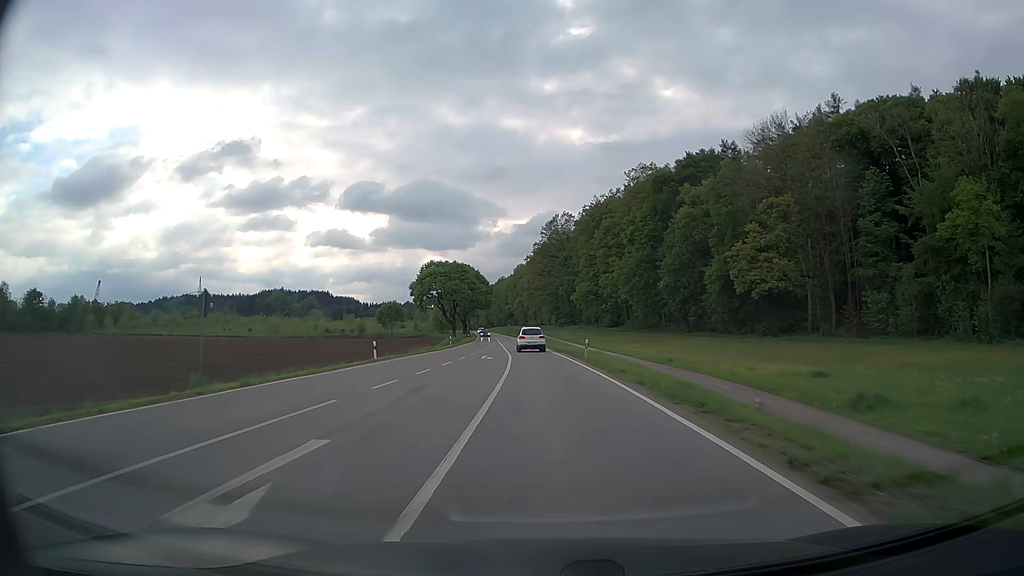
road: secondary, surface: asphalt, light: Day
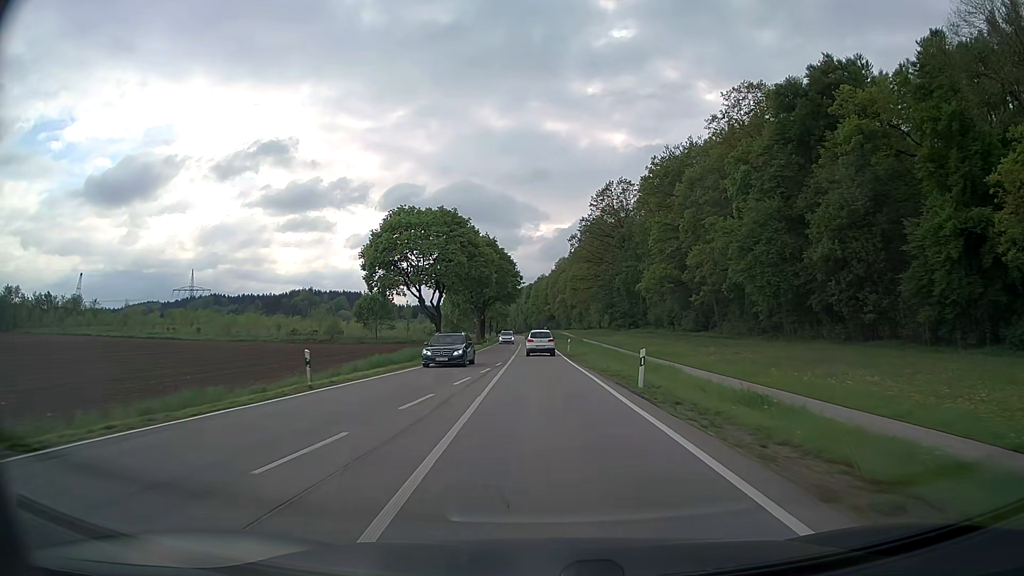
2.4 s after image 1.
(-1.2, +46.0) m; -4°
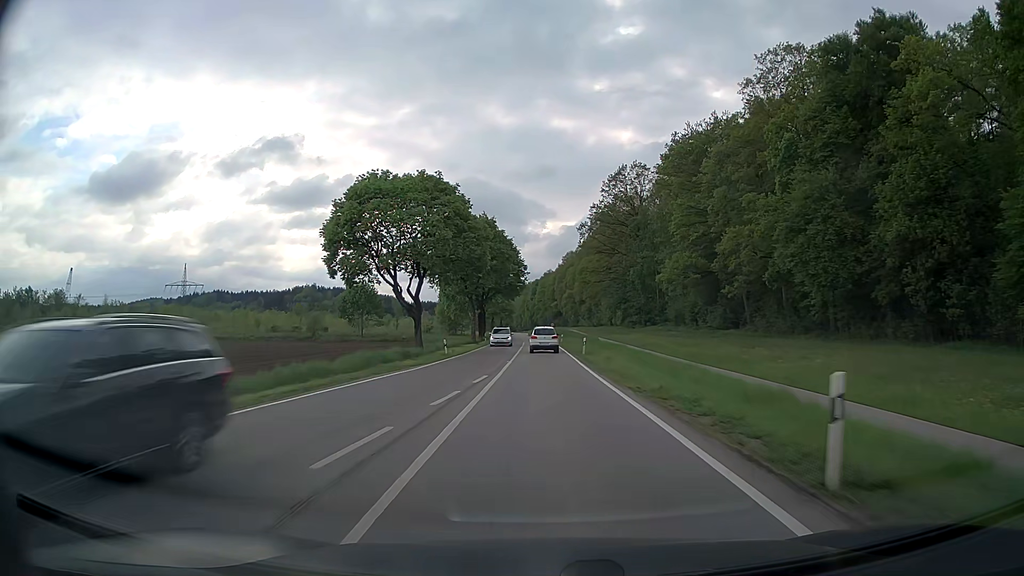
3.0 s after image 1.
(0.0, +11.7) m; 0°
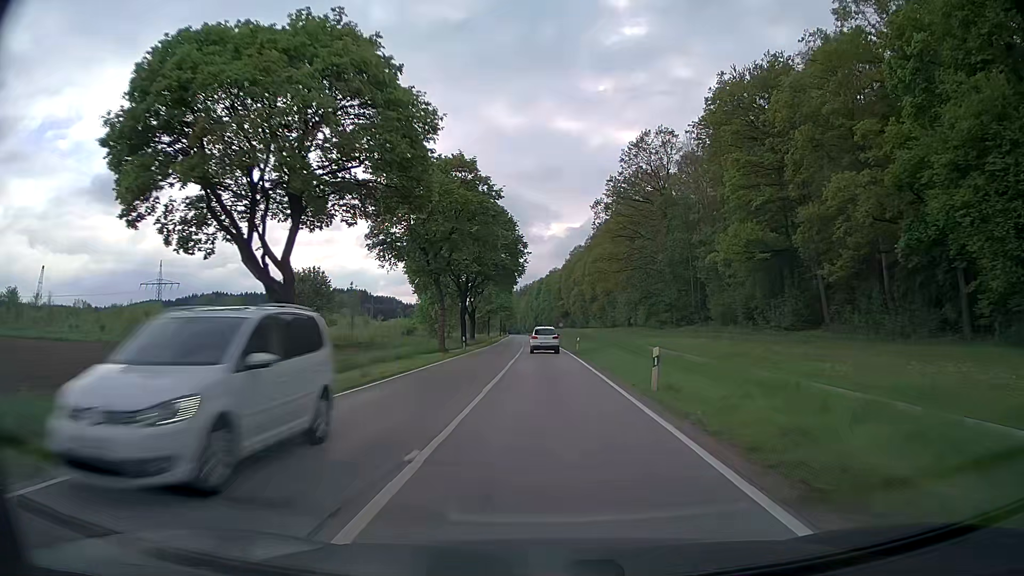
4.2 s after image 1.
(-0.1, +23.3) m; 0°
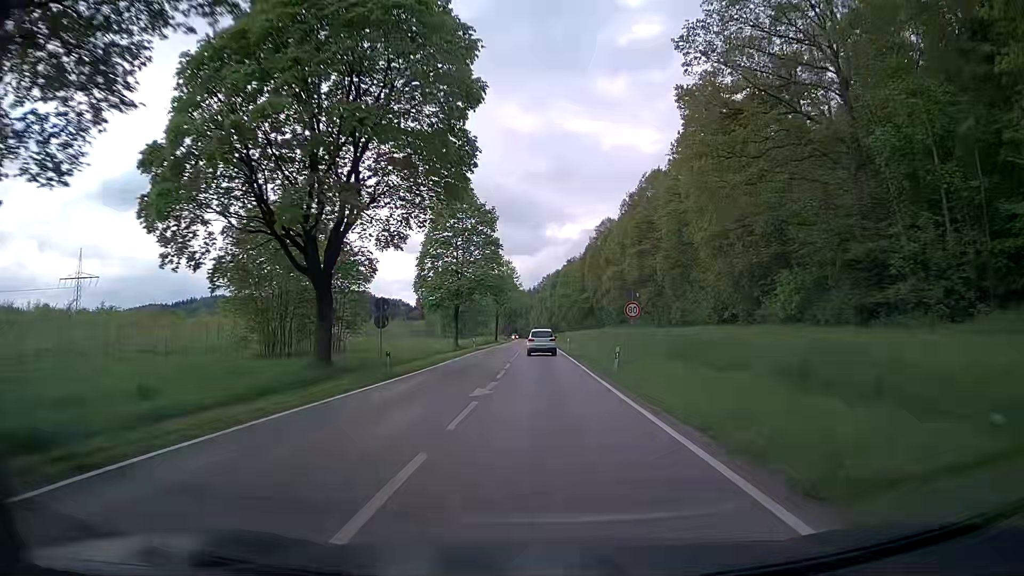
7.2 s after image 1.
(-0.3, +59.7) m; -1°
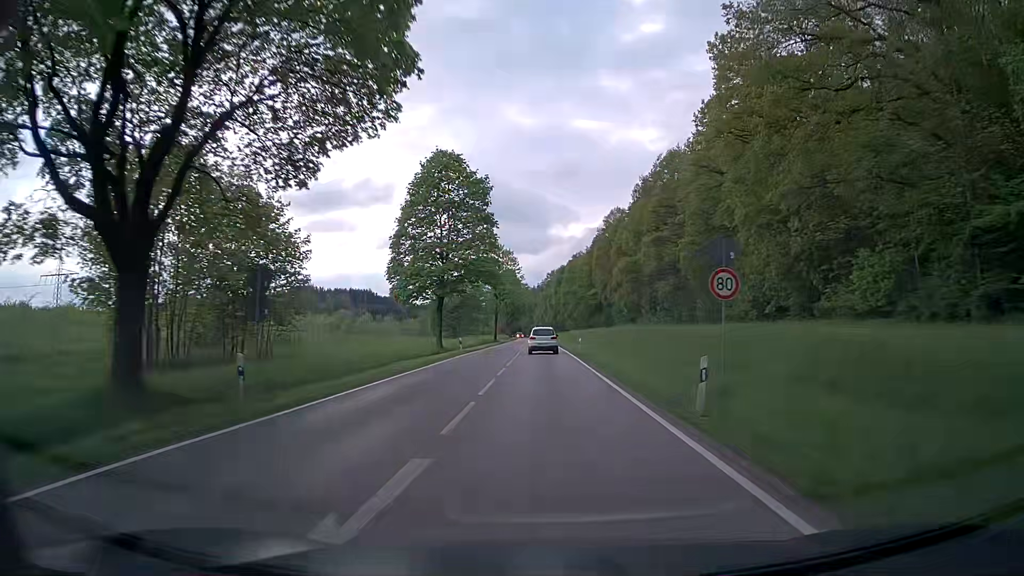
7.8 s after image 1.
(0.0, +12.2) m; 0°
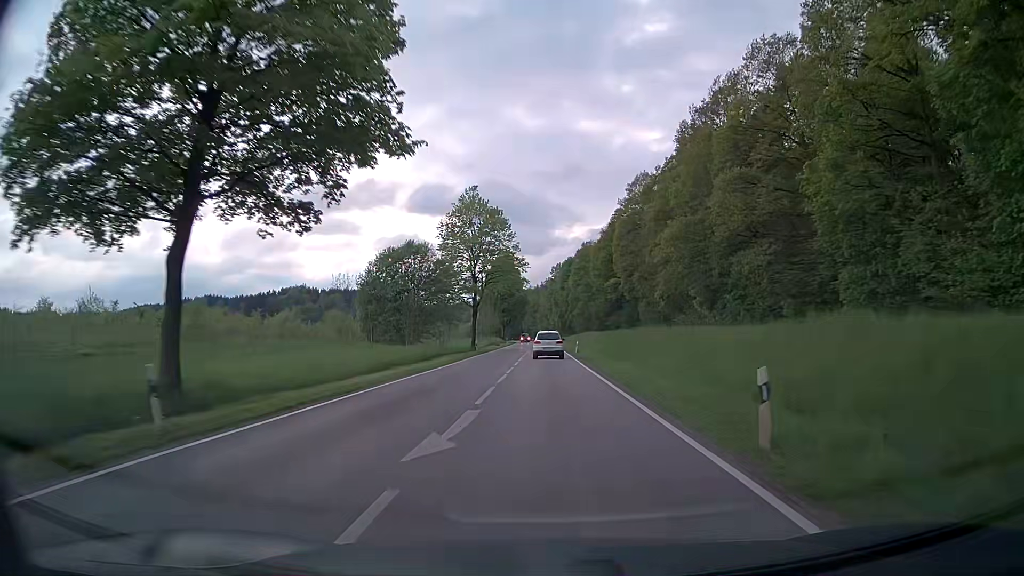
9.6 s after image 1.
(-0.3, +37.1) m; 0°
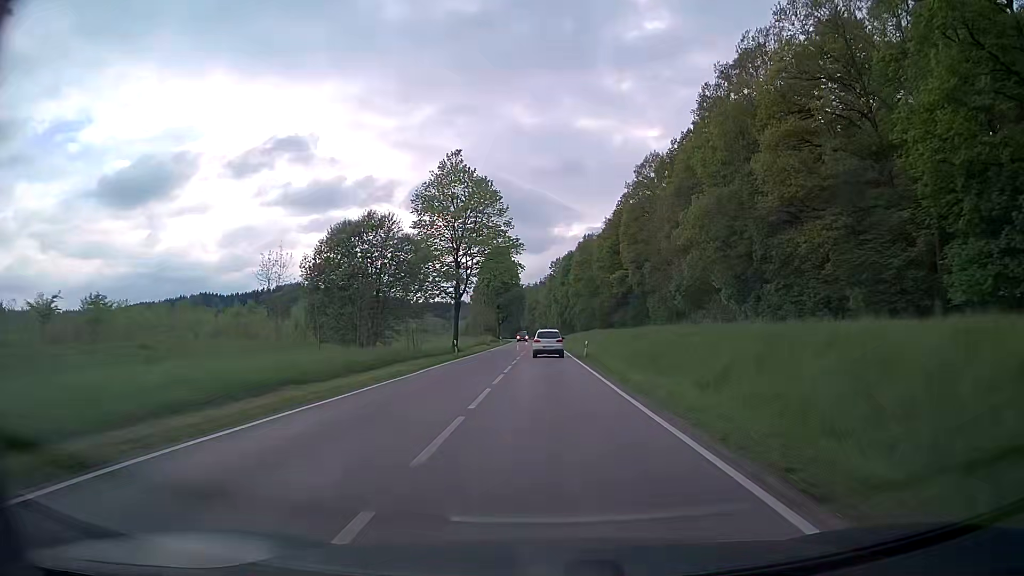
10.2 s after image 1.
(0.0, +12.5) m; 0°
(0, +10) (0, +20) (0, +30) (0, +40) (0, +50) (0, +60) (0, +70) (0, +80) (0, +90) (0, +100) m
